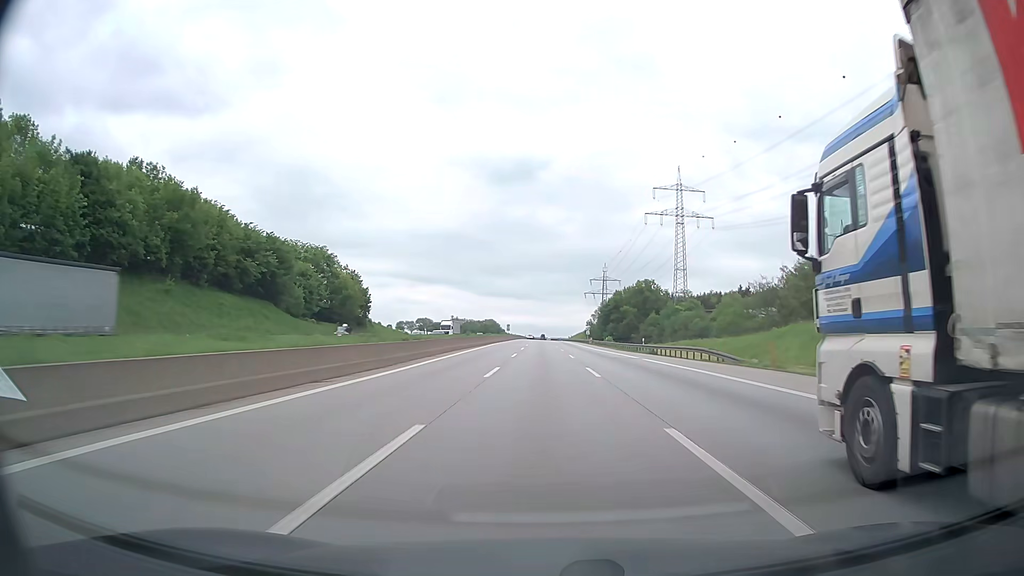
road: motorway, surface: asphalt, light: Day
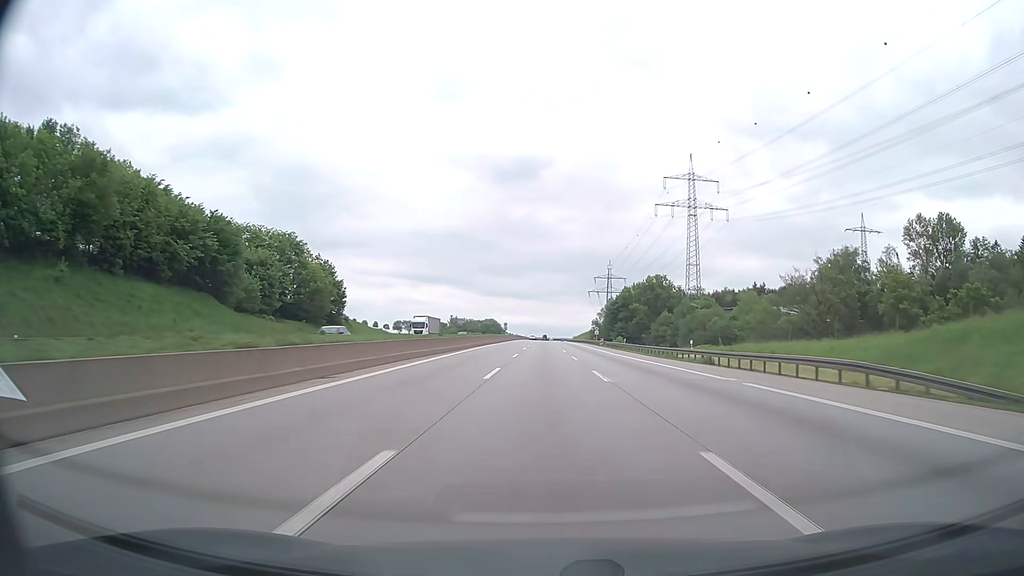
(-0.1, +19.8) m; 0°
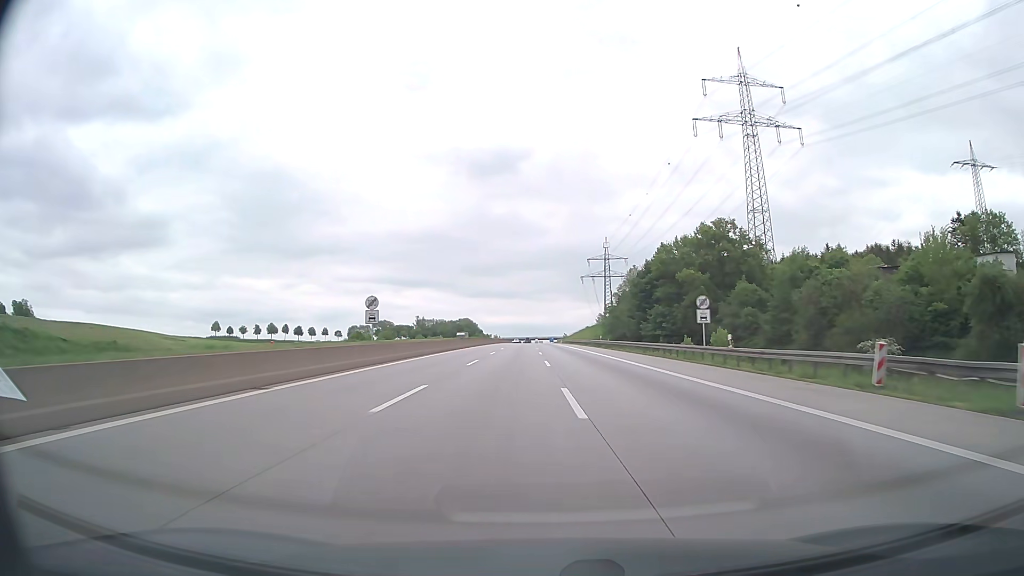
(+0.9, +98.8) m; +1°
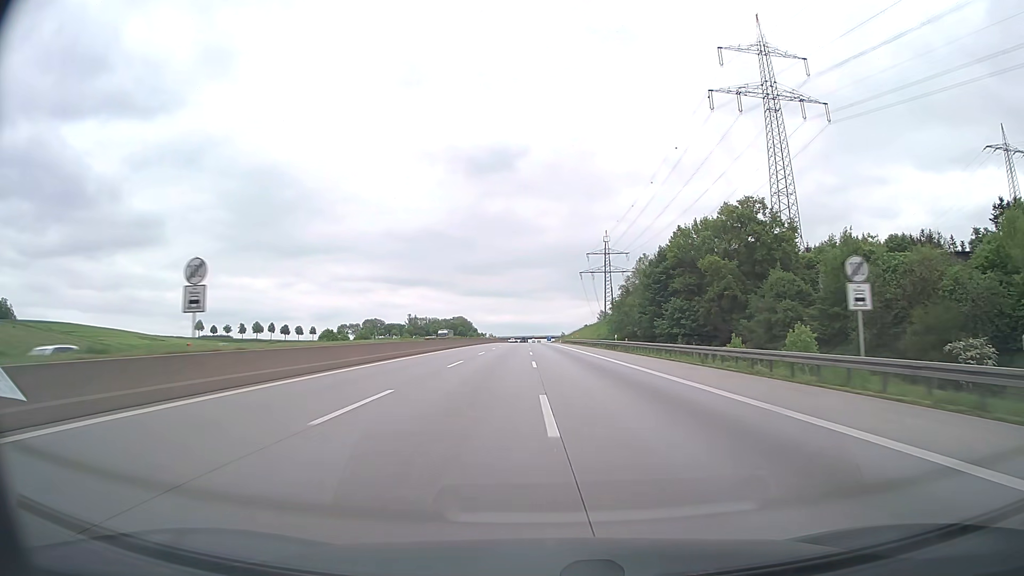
(0.0, +19.8) m; 0°
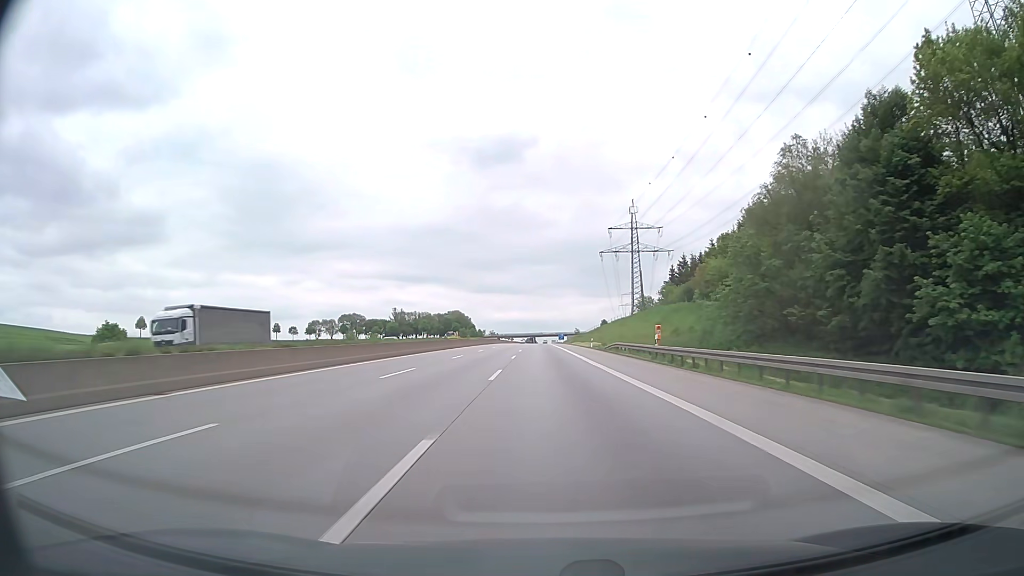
(-0.4, +78.9) m; -1°
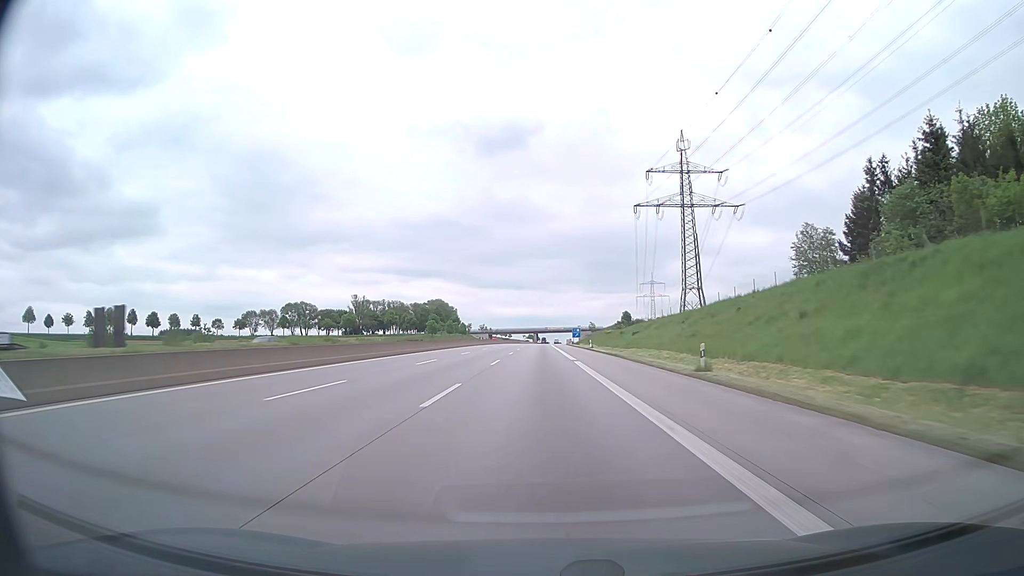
(-0.5, +98.2) m; 0°
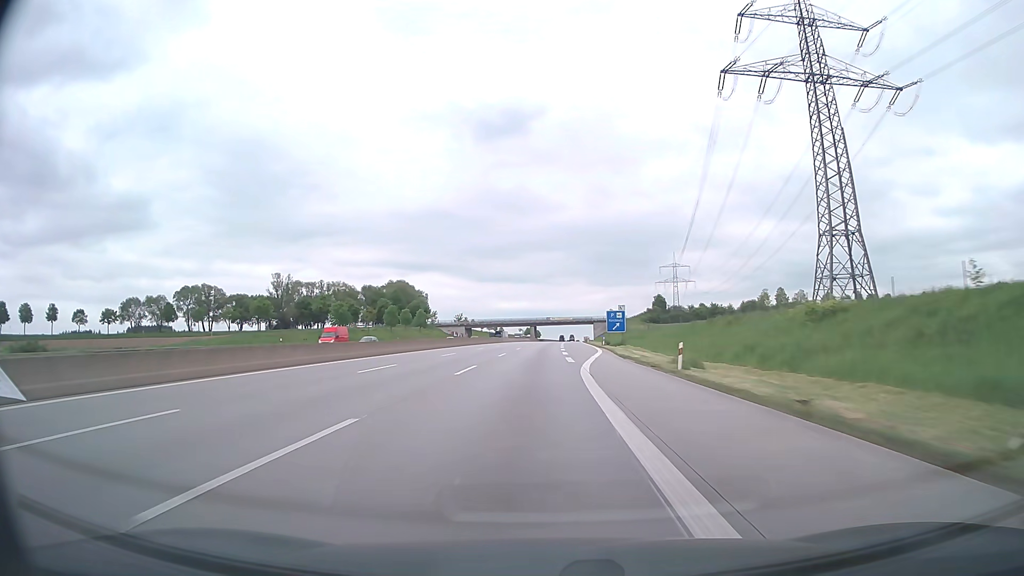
(+0.1, +98.6) m; 0°
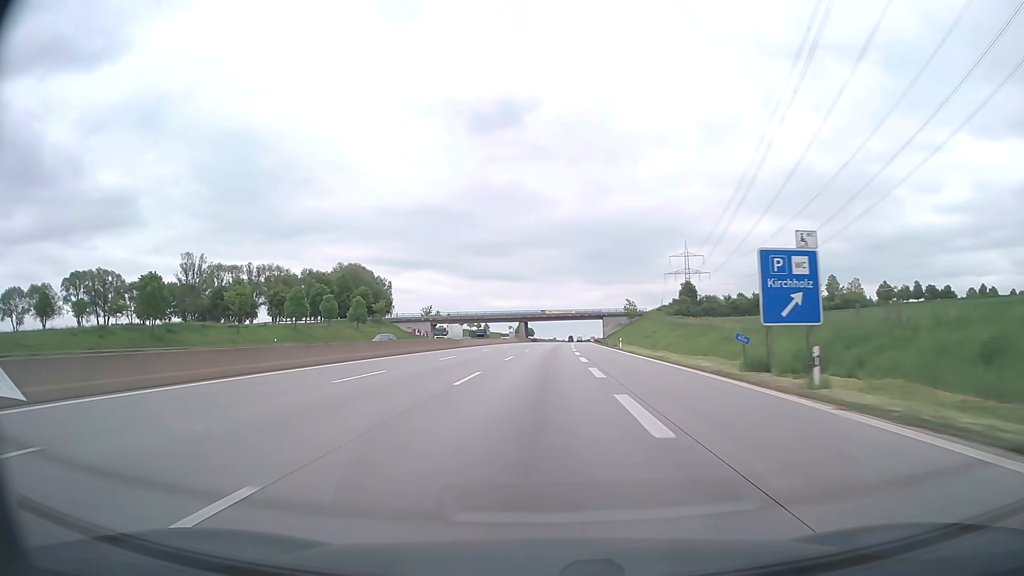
(+0.2, +59.1) m; 0°
(0, +10) (0, +20) (0, +30) (0, +40) (+1, +50) (+1, +60) (+1, +70) (+2, +80) (+2, +90) (+2, +100) m
